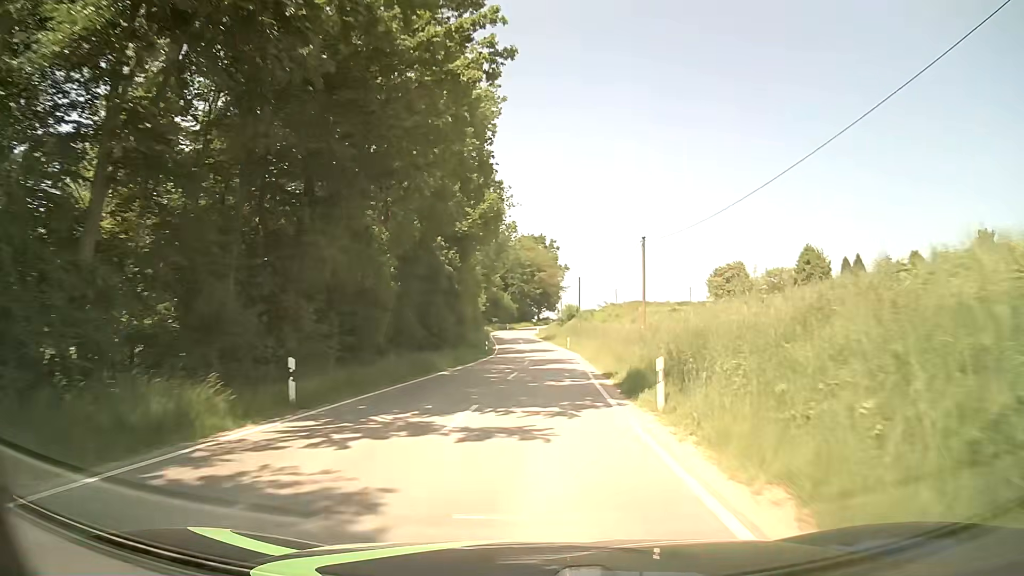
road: tertiary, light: Day
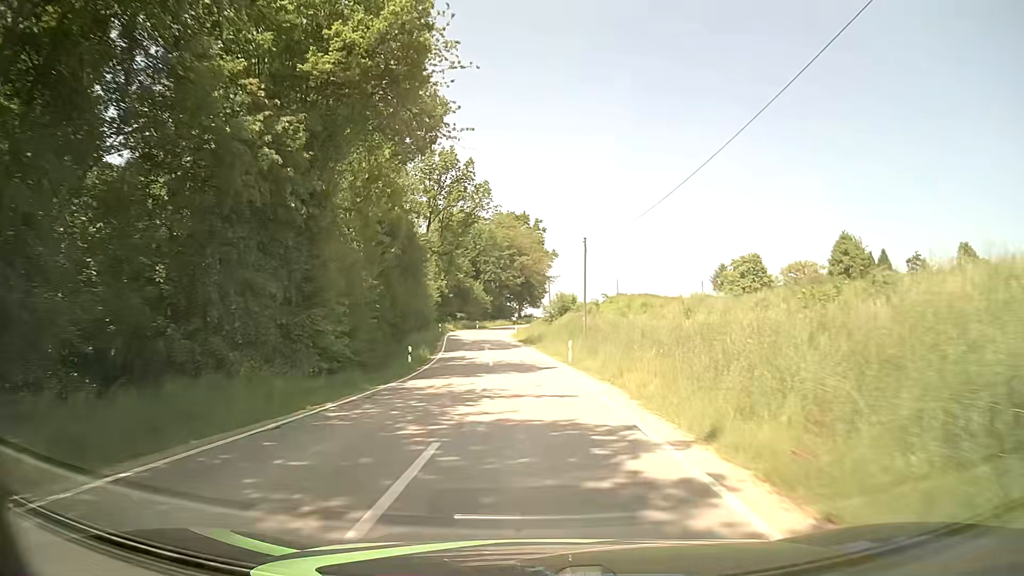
(+0.6, +29.6) m; +1°
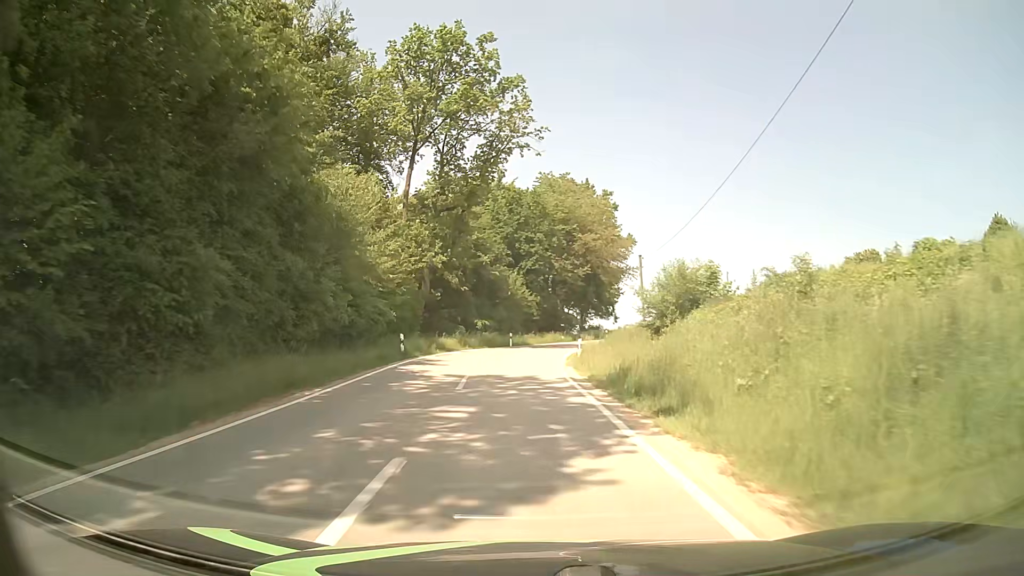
(-1.0, +38.0) m; -4°
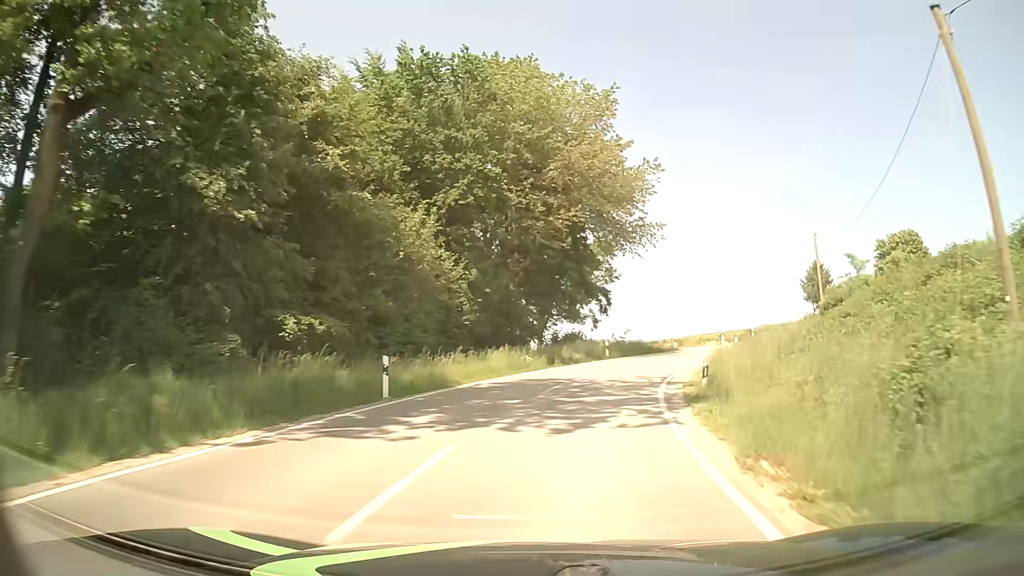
(-0.3, +35.4) m; +5°
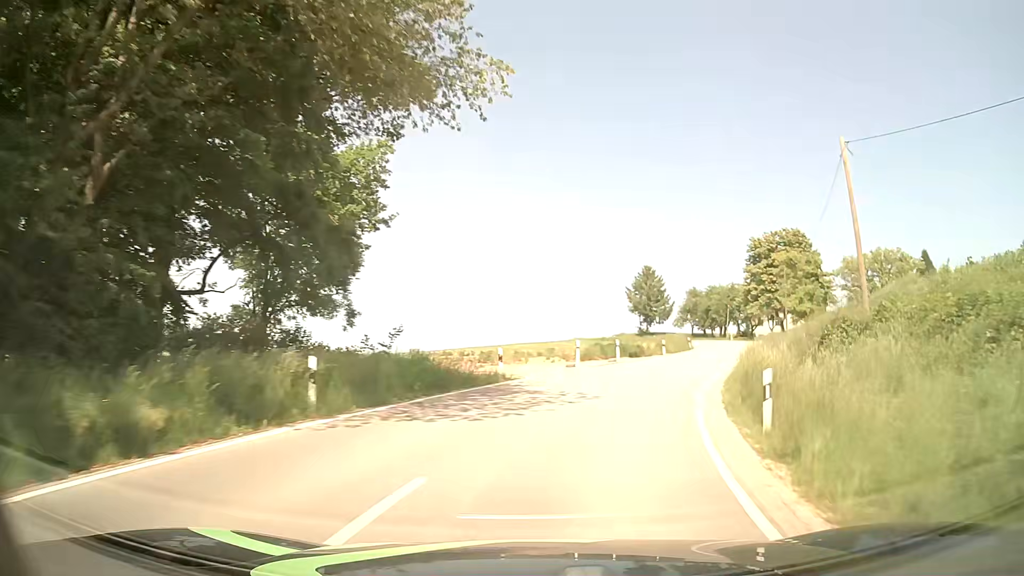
(+3.7, +25.5) m; +18°
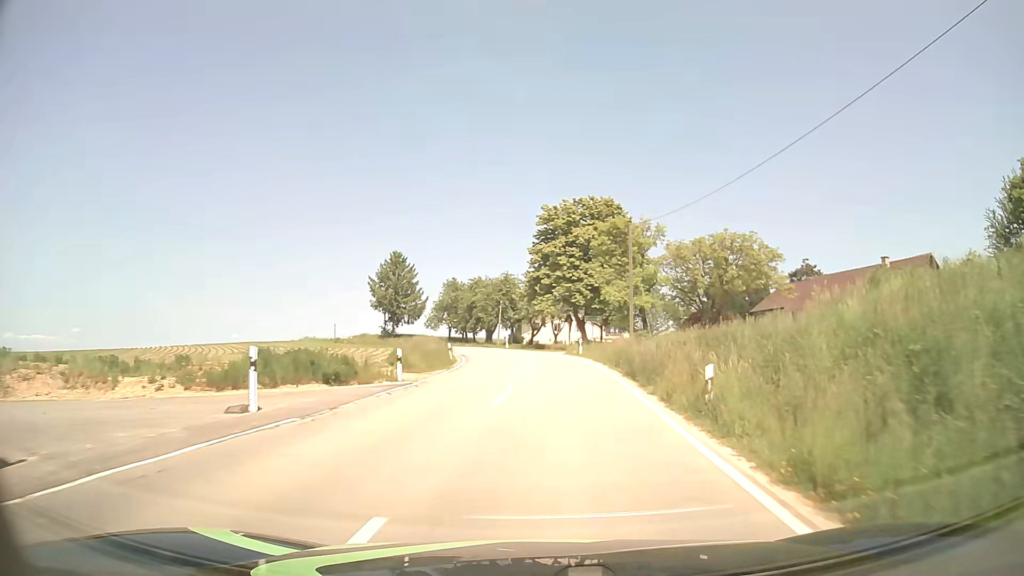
(+4.8, +24.7) m; +21°
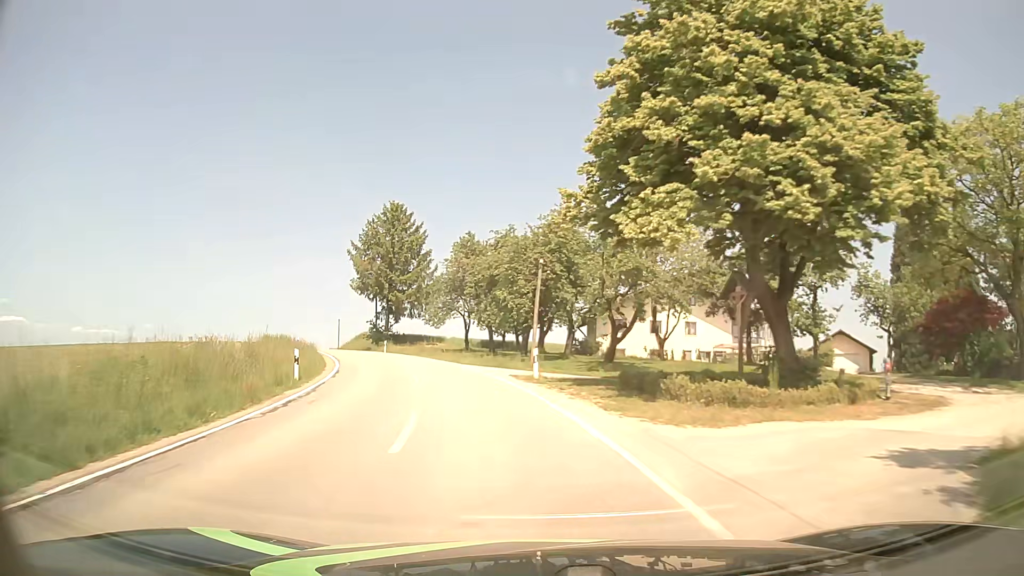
(0.0, +42.3) m; -7°
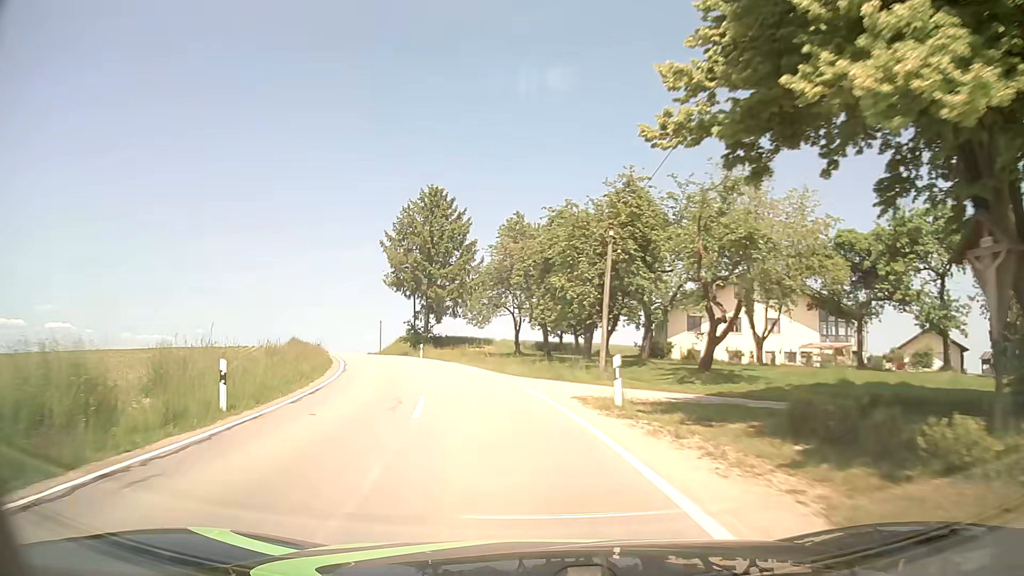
(-0.4, +8.5) m; -5°
